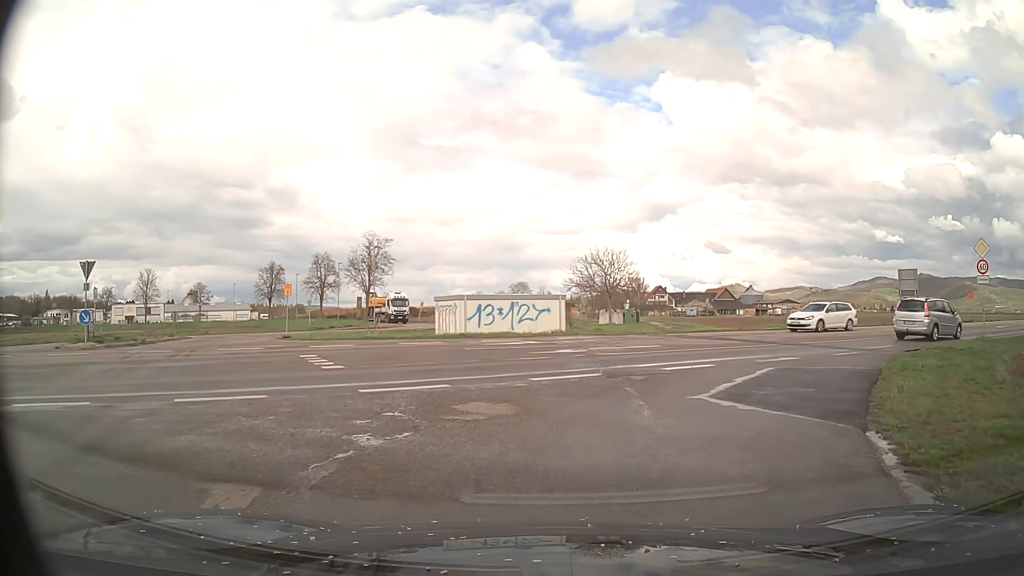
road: tertiary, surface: asphalt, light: Day
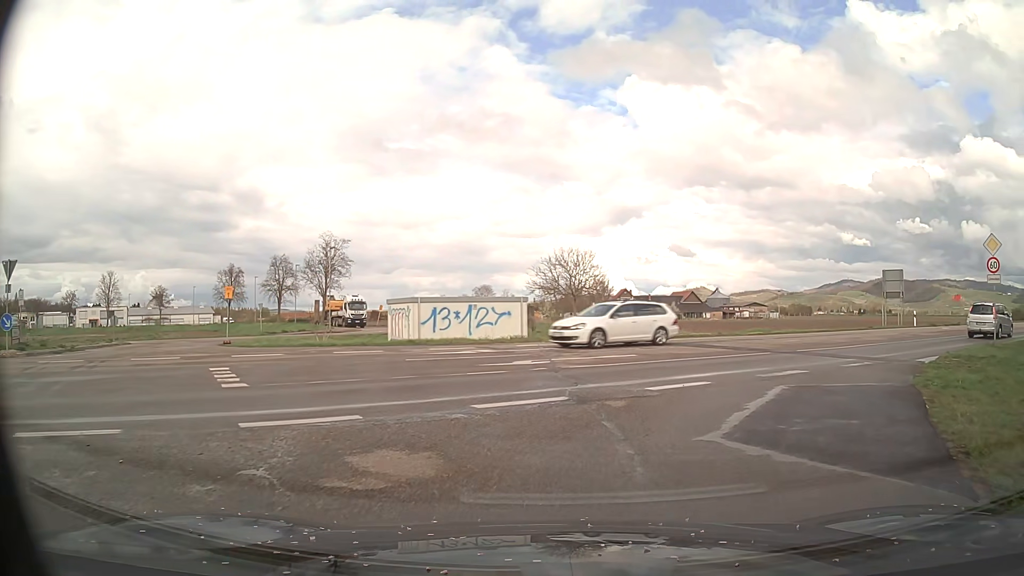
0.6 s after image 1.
(0.0, +3.0) m; +3°
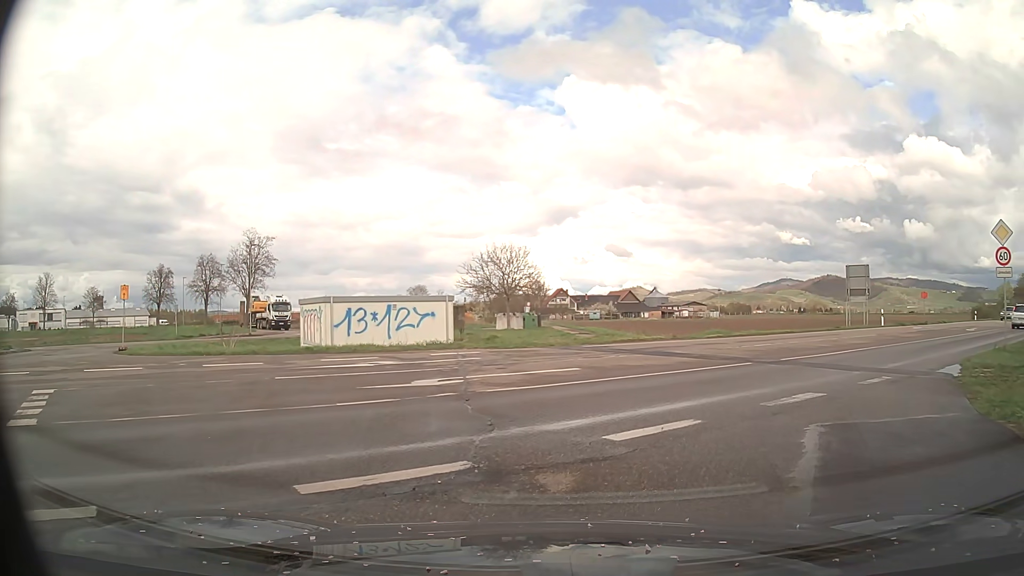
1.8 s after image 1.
(+0.2, +3.9) m; +6°
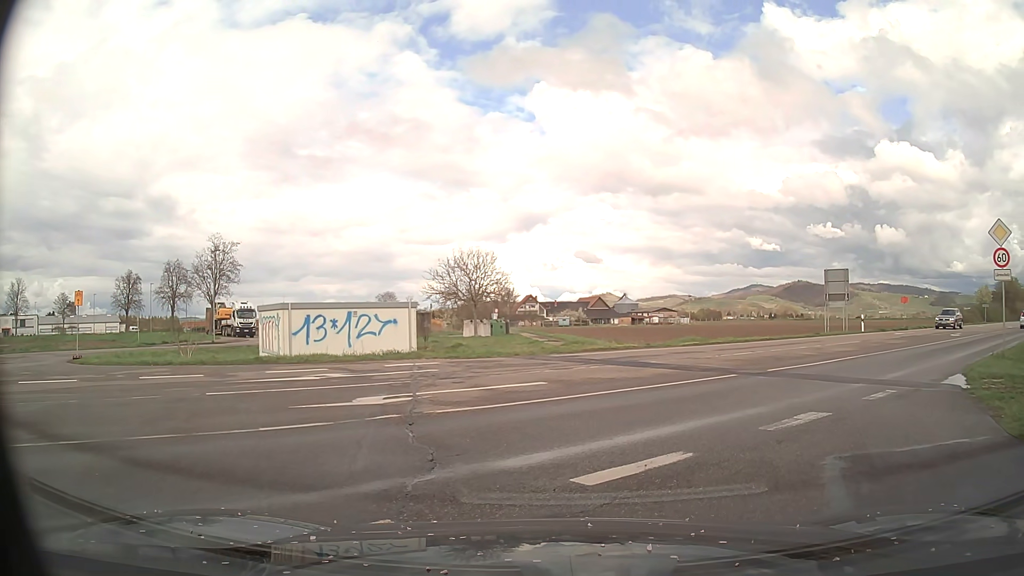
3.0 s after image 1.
(0.0, +1.3) m; +2°
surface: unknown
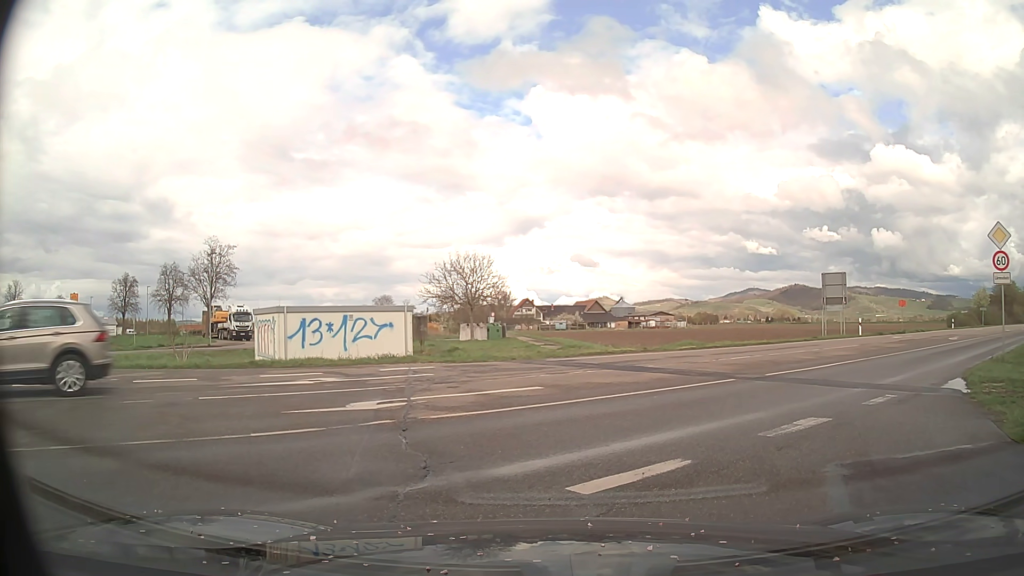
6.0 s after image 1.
(0.0, +0.2) m; 0°
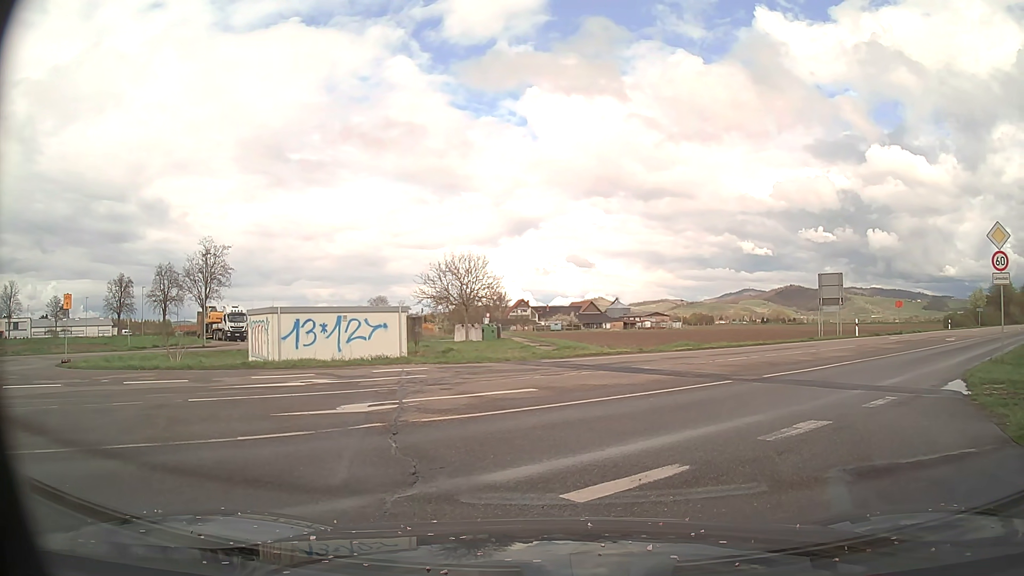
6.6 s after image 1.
(0.0, +0.2) m; 0°
